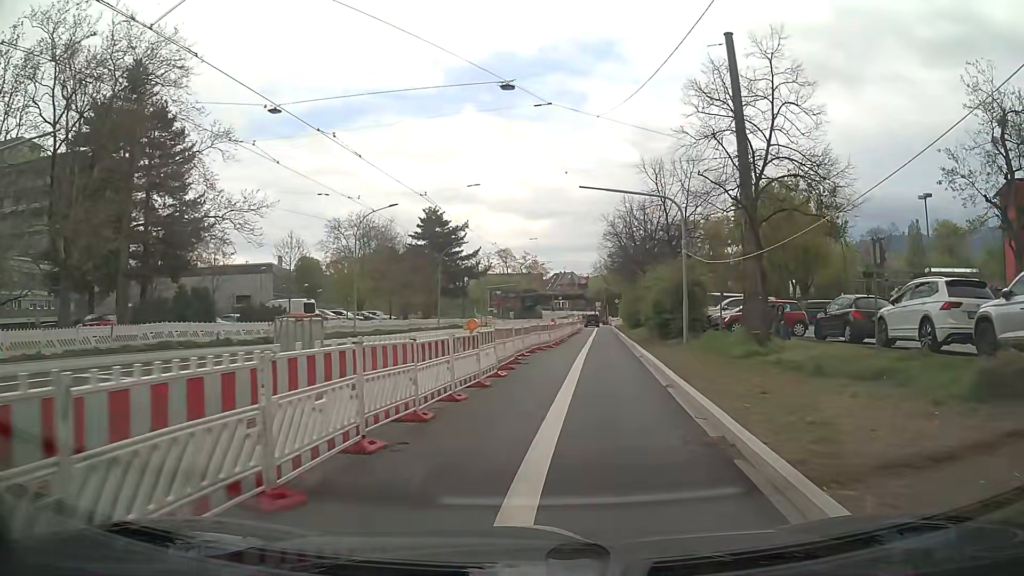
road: secondary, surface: asphalt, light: Day
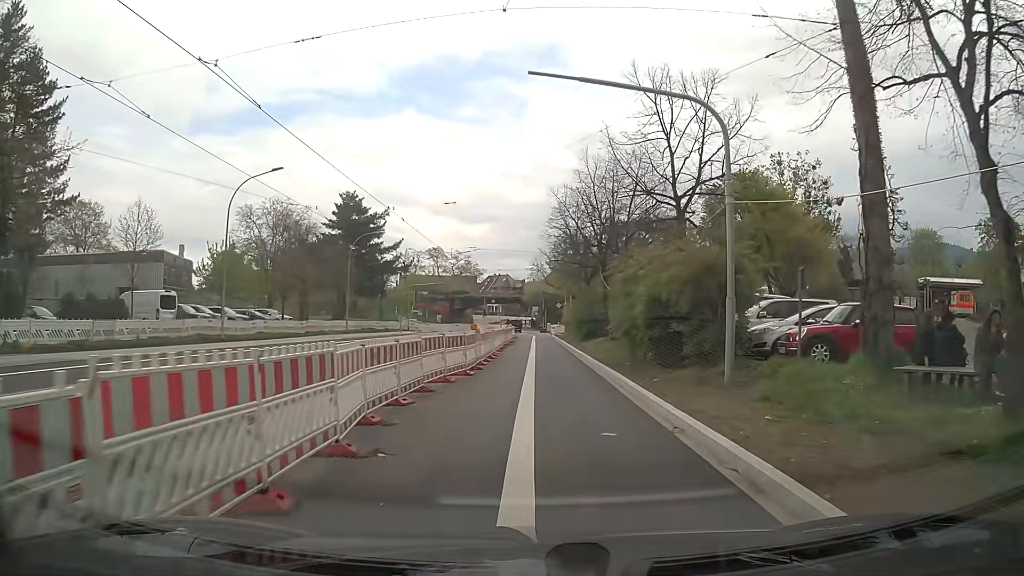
(+0.7, +12.7) m; +6°
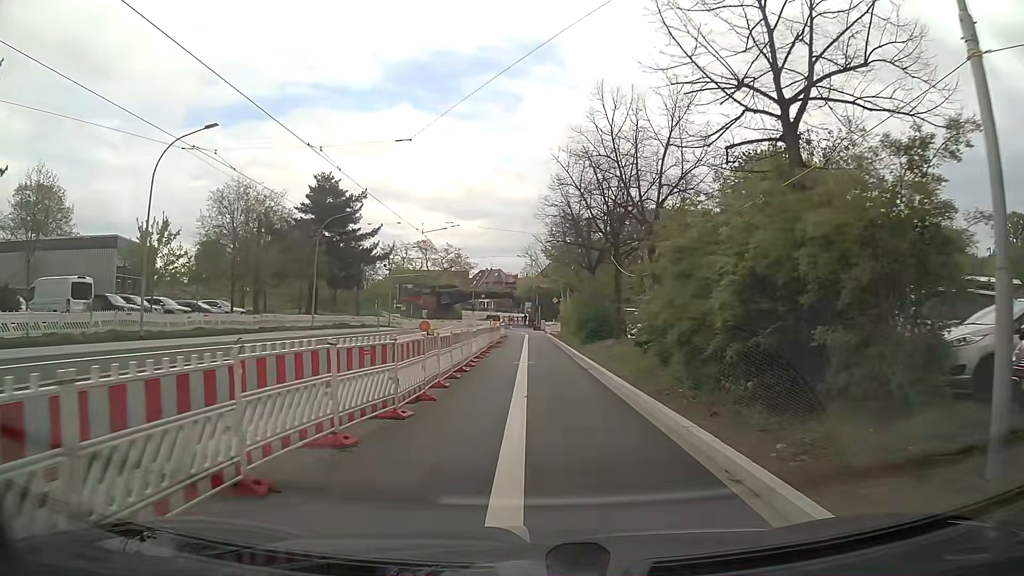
(+0.1, +8.3) m; +1°
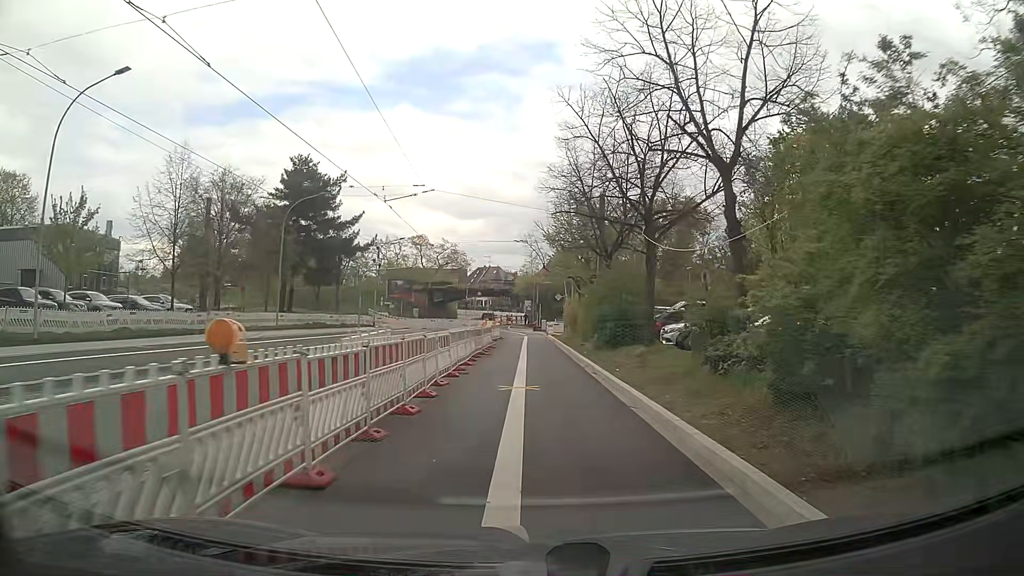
(0.0, +8.2) m; +1°
(0, +10) (0, +20) (0, +30) (0, +40) (-1, +50) (-1, +60) (-2, +70) (-3, +80) (-6, +90) (-7, +99) m
